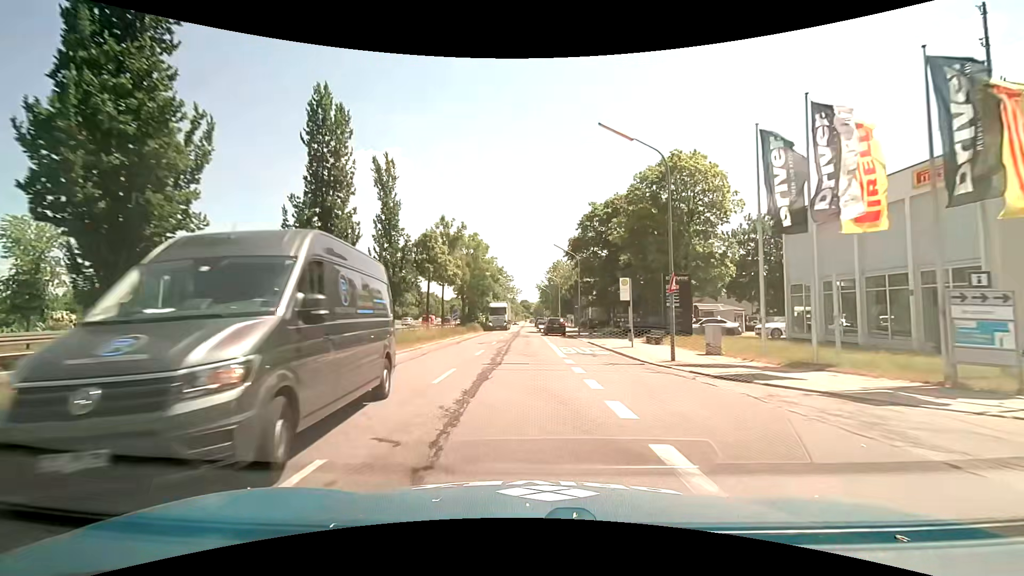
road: tertiary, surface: asphalt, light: Day
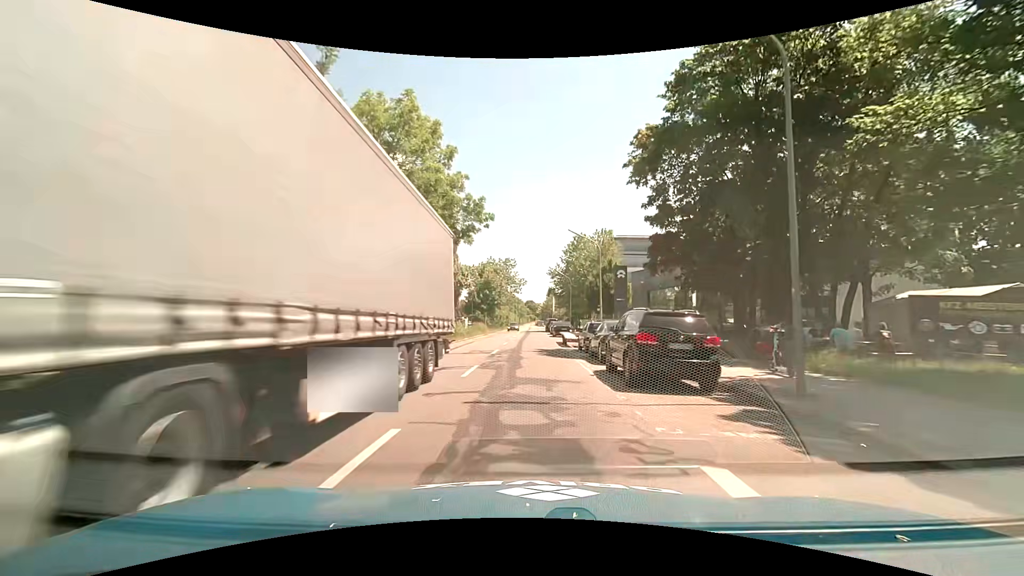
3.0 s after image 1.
(-0.3, +35.2) m; 0°
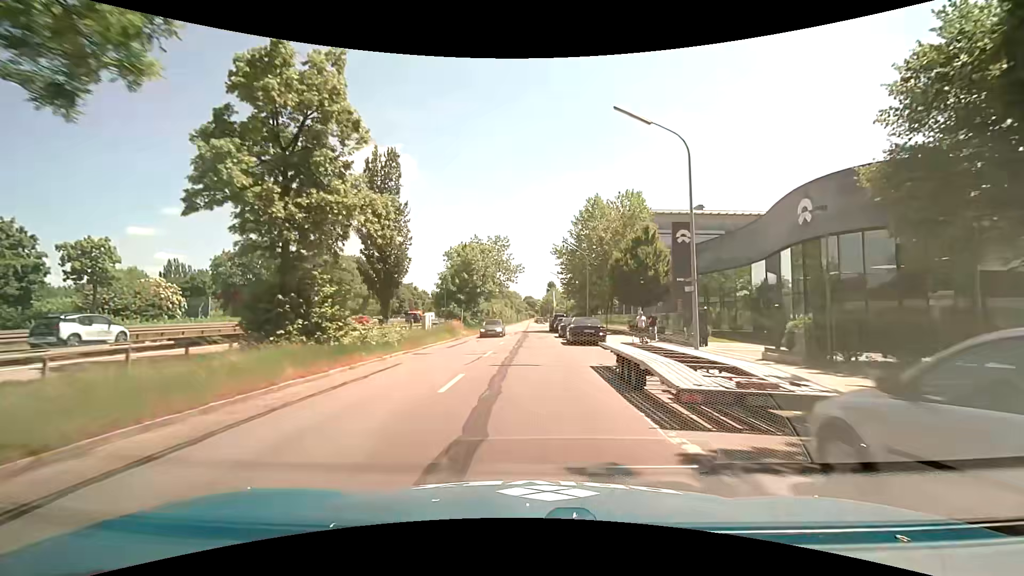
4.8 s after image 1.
(-0.1, +21.2) m; 0°
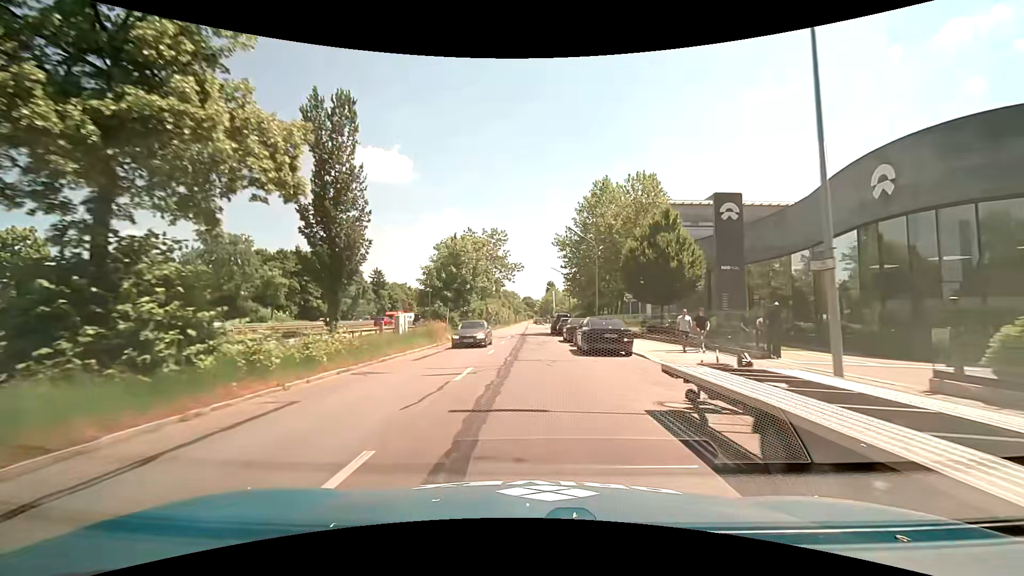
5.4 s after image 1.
(+0.1, +7.1) m; +1°
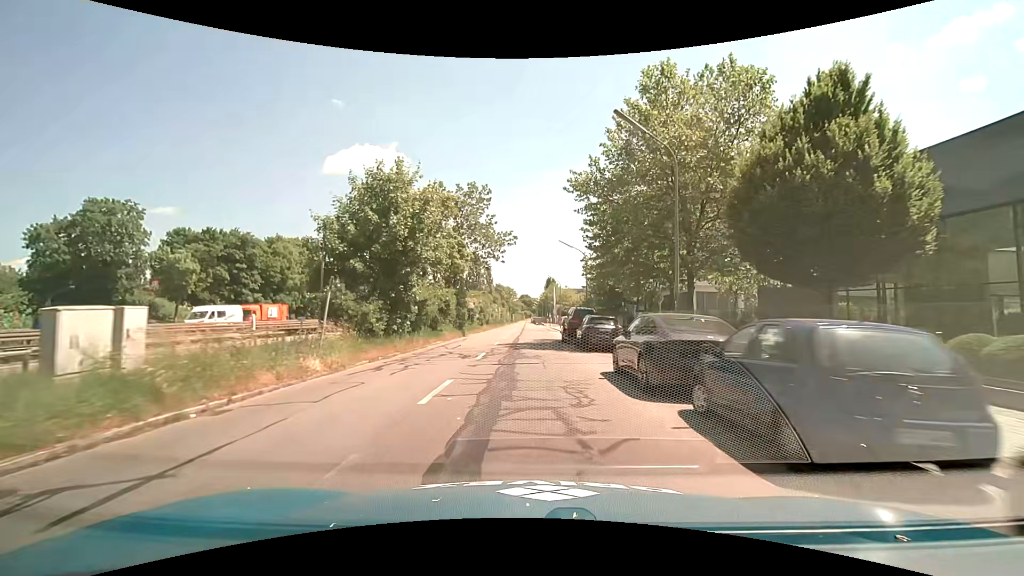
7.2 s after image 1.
(-0.1, +21.3) m; -1°
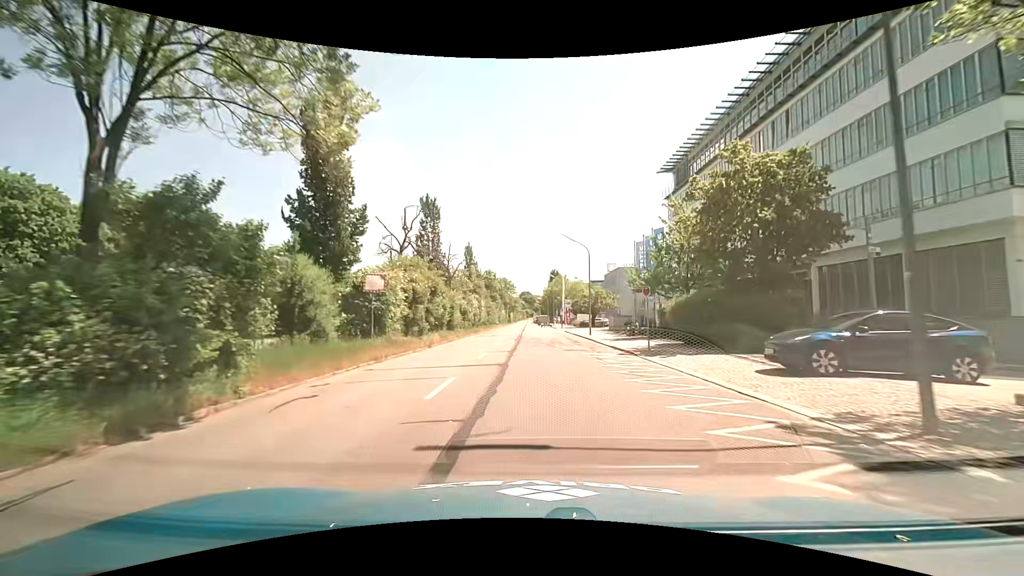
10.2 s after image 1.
(+0.1, +35.7) m; -1°
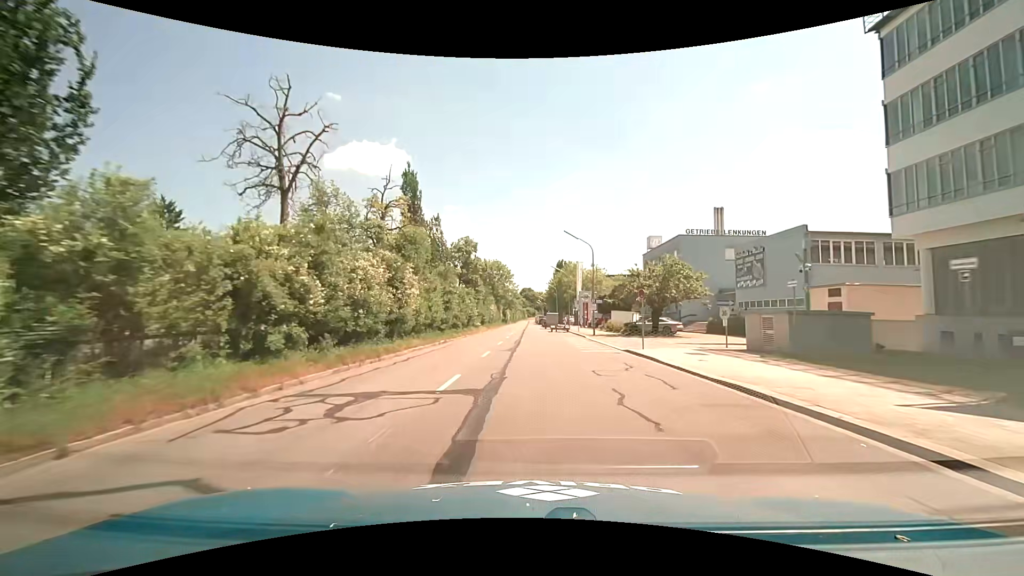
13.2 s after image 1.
(+0.3, +35.9) m; +1°
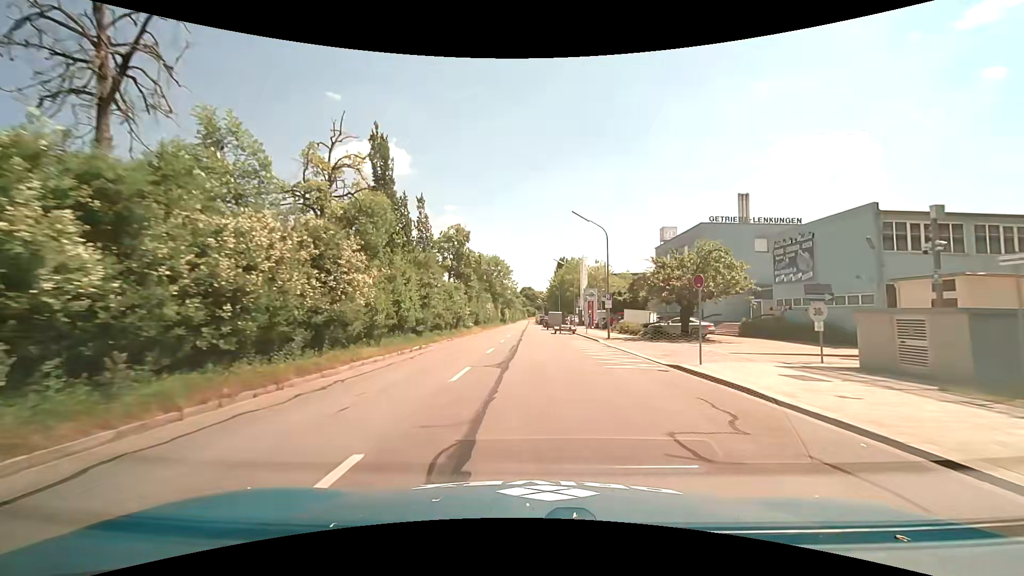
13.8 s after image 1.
(0.0, +7.2) m; -1°
(0, +10) (0, +20) (0, +30) (0, +40) (0, +50) (+1, +60) (+1, +70) (+1, +80) (+1, +90) (+1, +100) m
